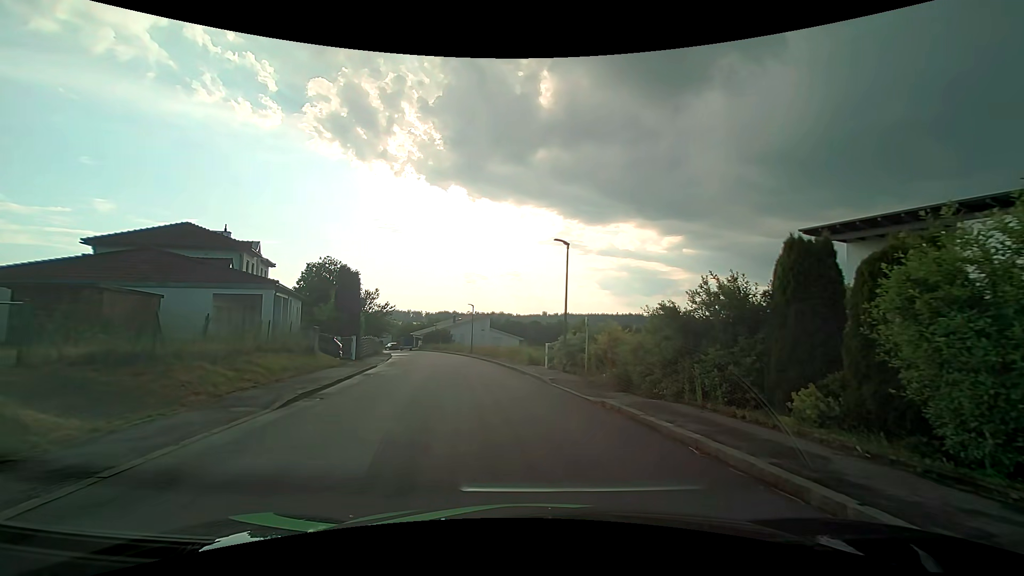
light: Day
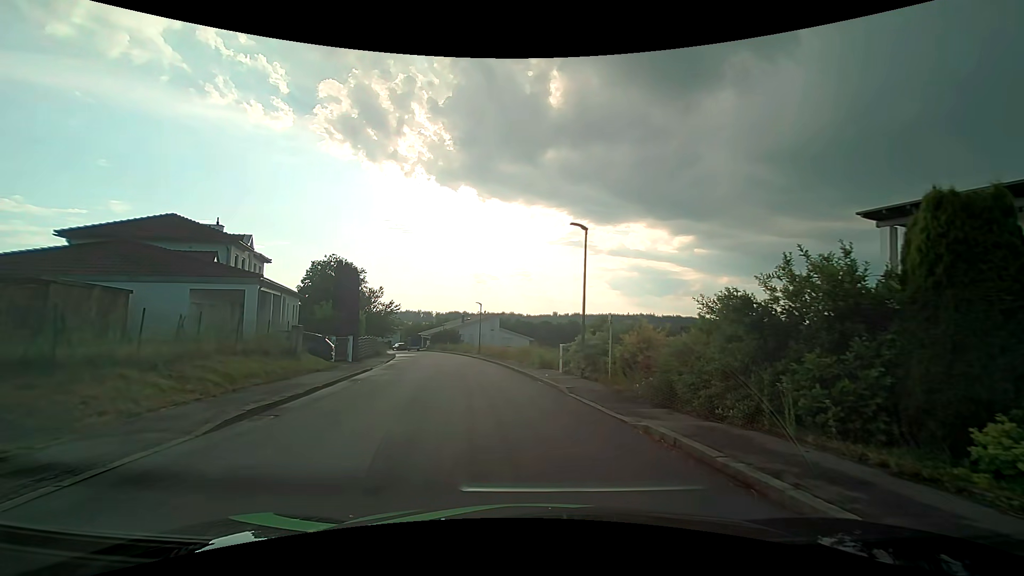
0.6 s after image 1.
(0.0, +2.7) m; -2°
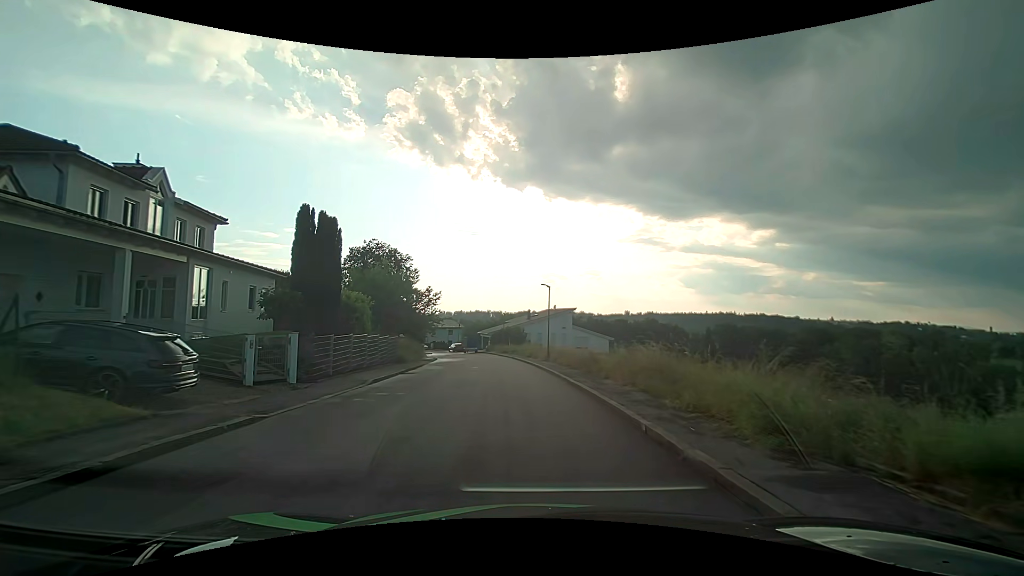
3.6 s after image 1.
(-1.0, +16.1) m; -7°
(0, +10) (-1, +20) (-2, +30) (-3, +40) (-4, +50) (-6, +60) (-9, +69) (-13, +79) (-16, +88) (-20, +97) m
